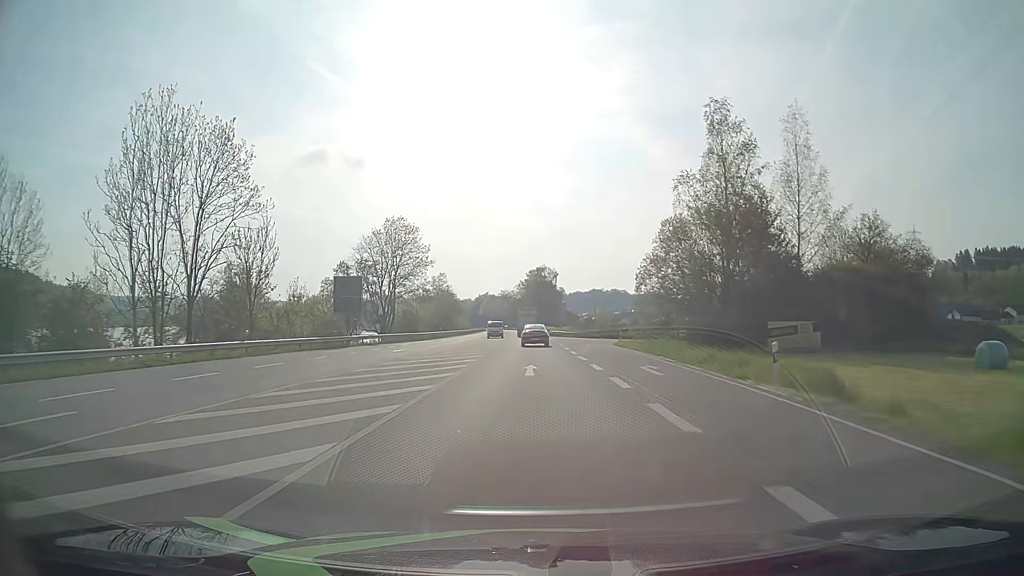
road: primary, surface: asphalt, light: Day
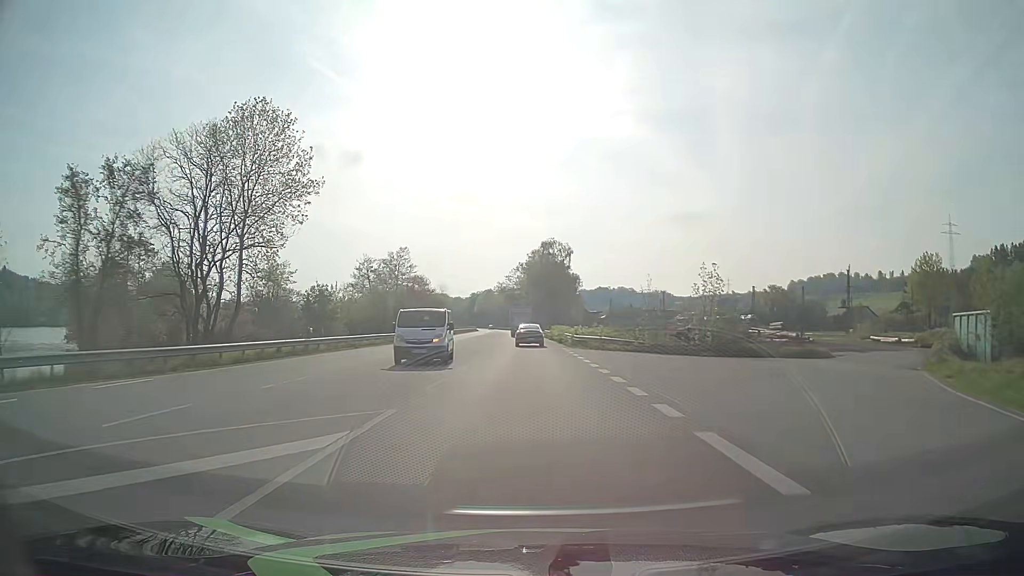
(-0.1, +51.5) m; 0°
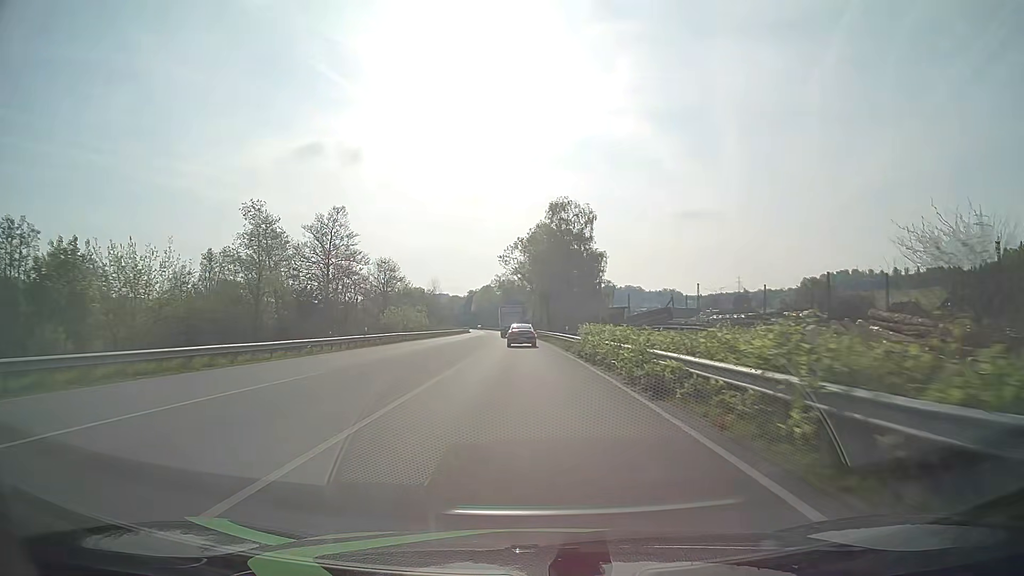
(0.0, +38.7) m; 0°
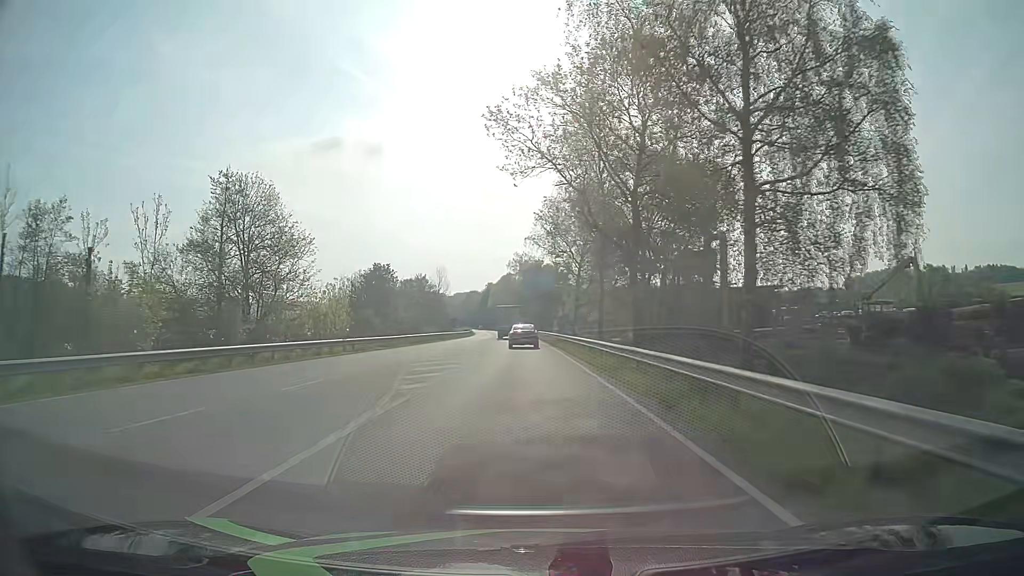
(-1.2, +63.8) m; -2°
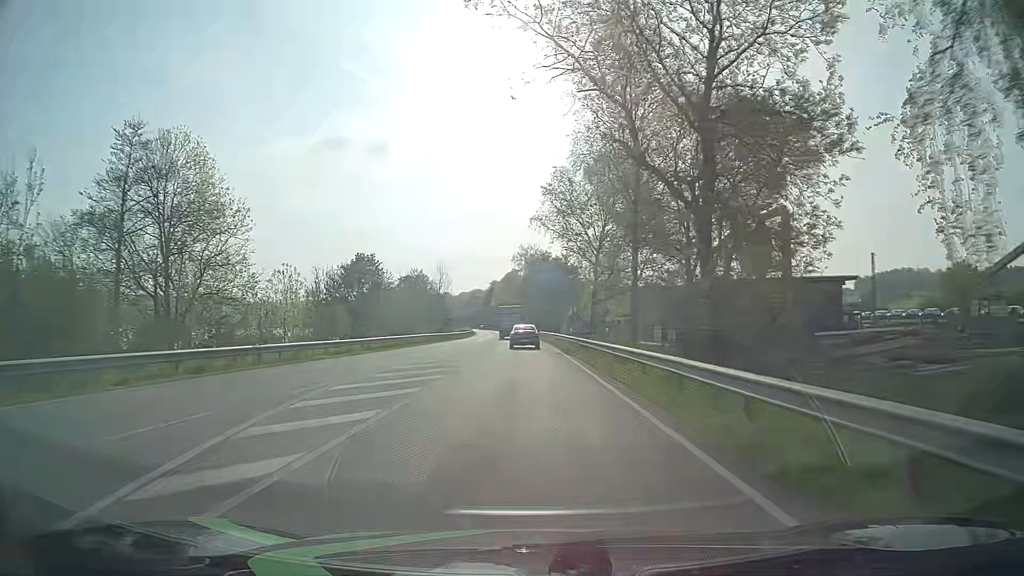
(-0.1, +12.7) m; -1°
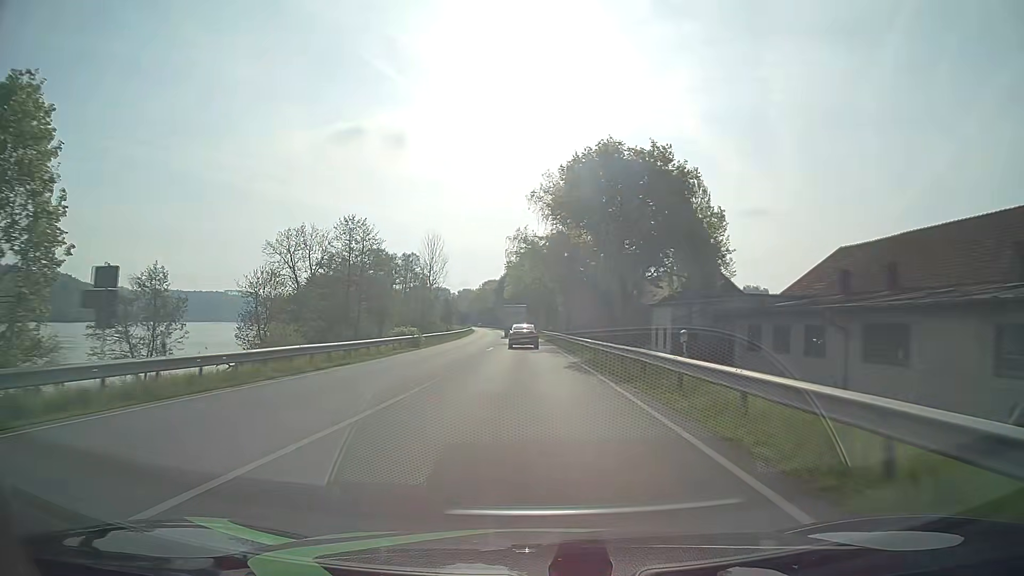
(-1.1, +63.7) m; -2°
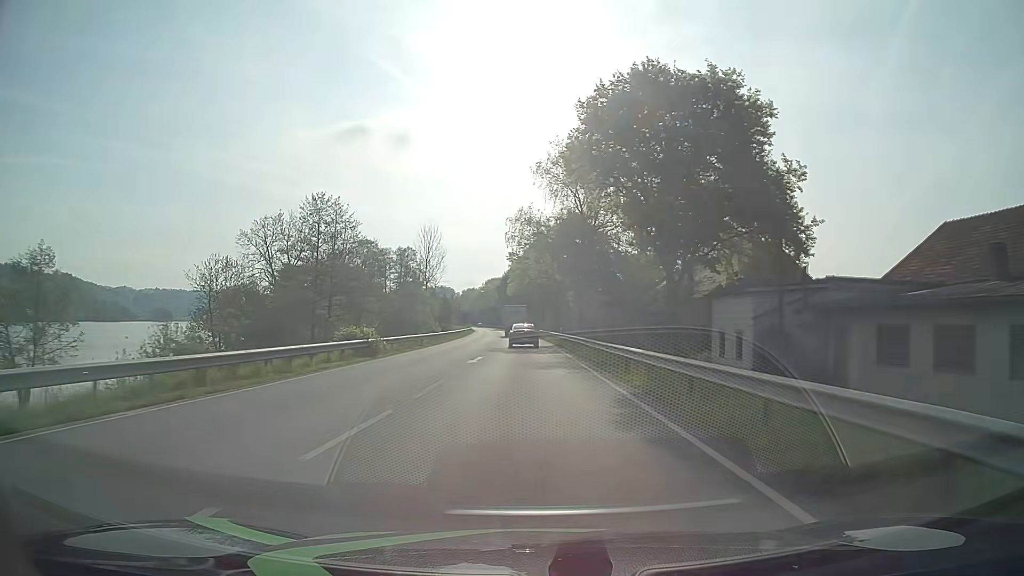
(-0.1, +12.9) m; -1°
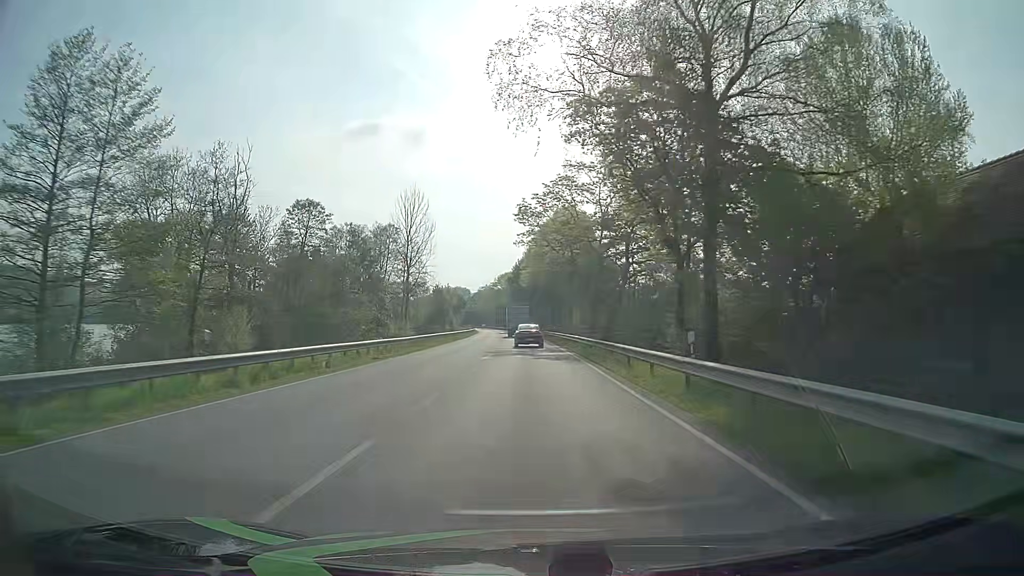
(-0.5, +39.2) m; -1°
(0, +10) (0, +20) (0, +30) (-1, +40) (-1, +50) (-1, +60) (-1, +70) (-2, +80) (-2, +90) (-3, +100) m
